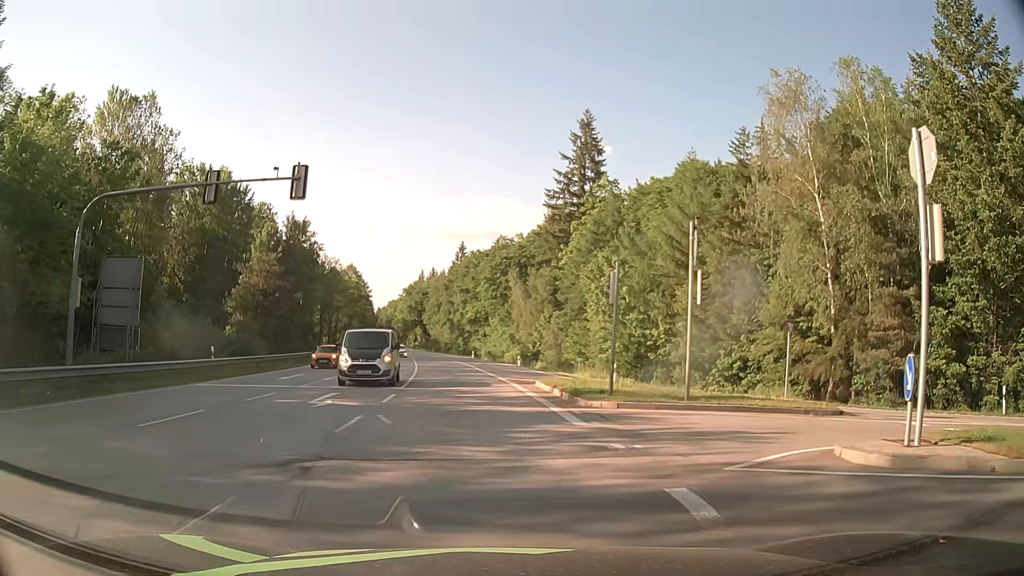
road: secondary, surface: asphalt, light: Day
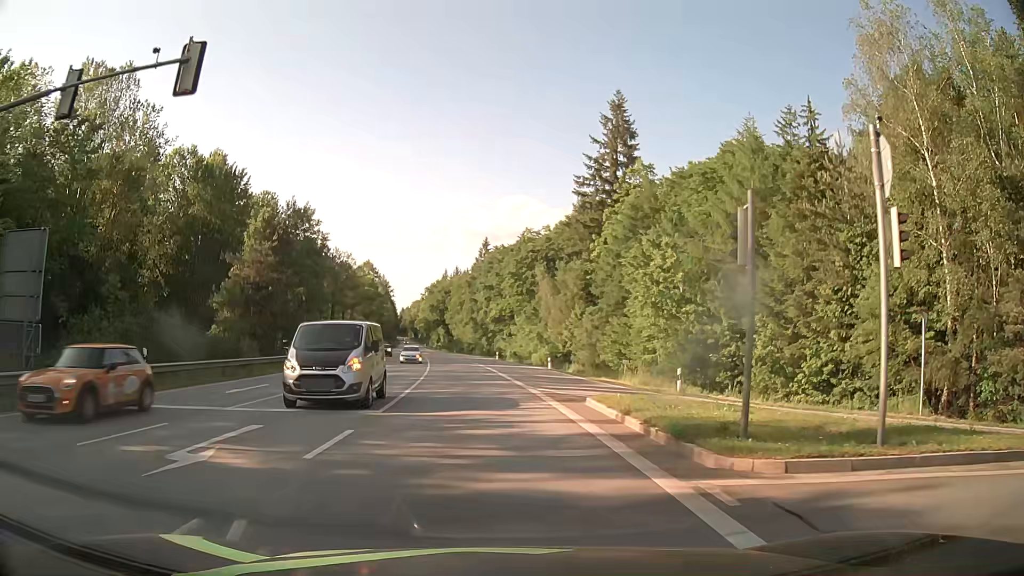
(-0.1, +8.6) m; -1°
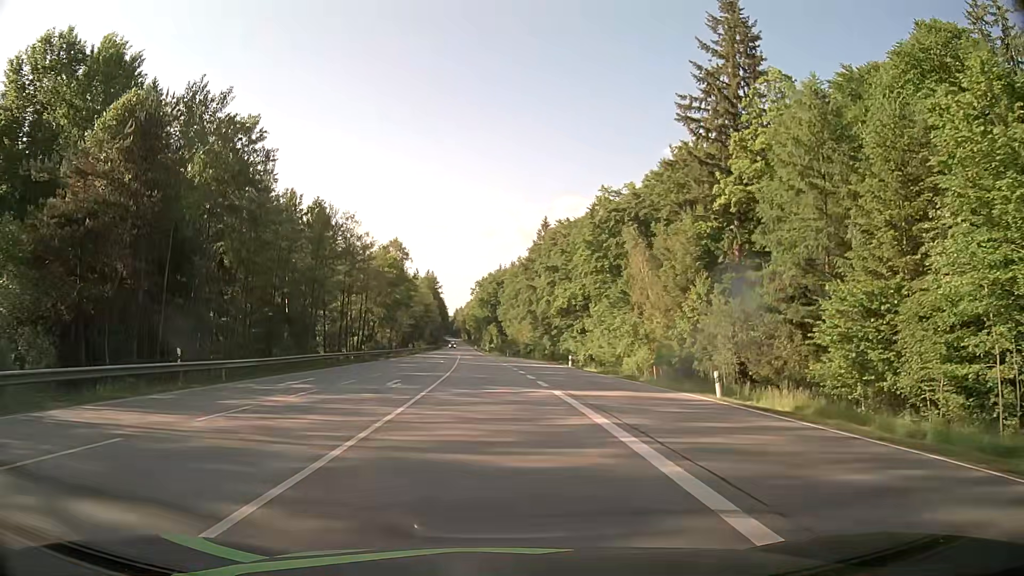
(-2.0, +32.4) m; -6°
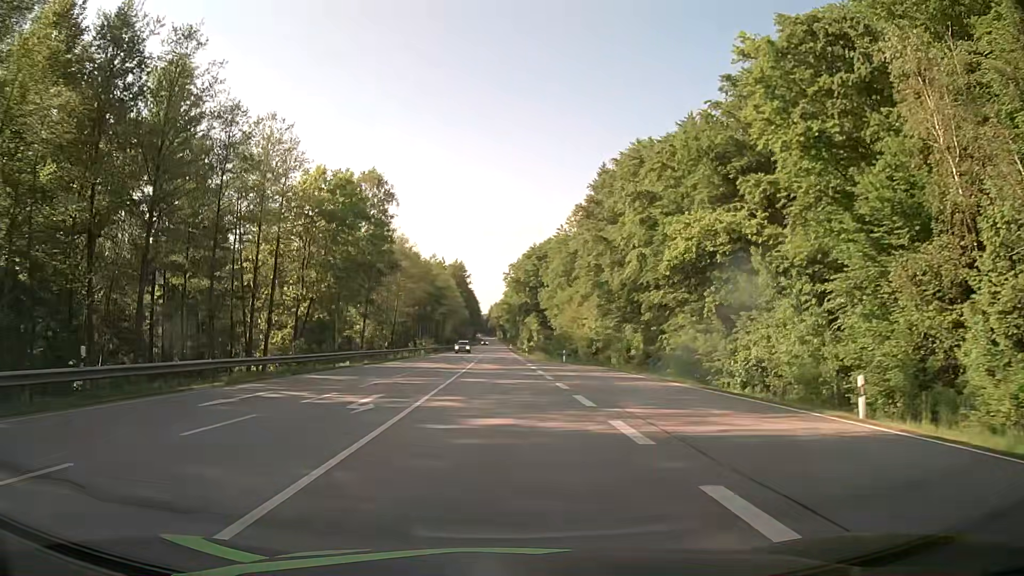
(-1.2, +45.1) m; -3°
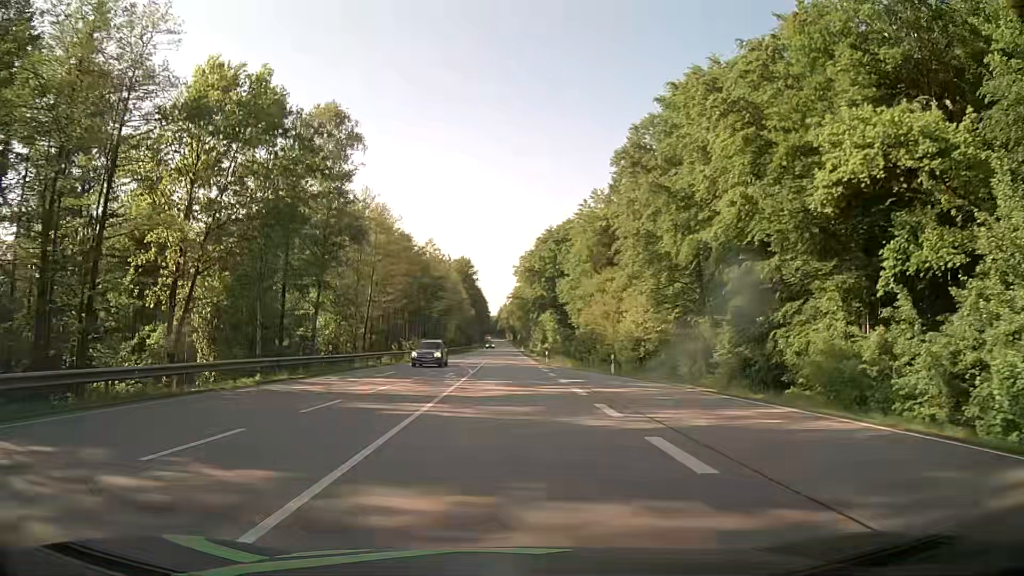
(-0.3, +20.4) m; -1°
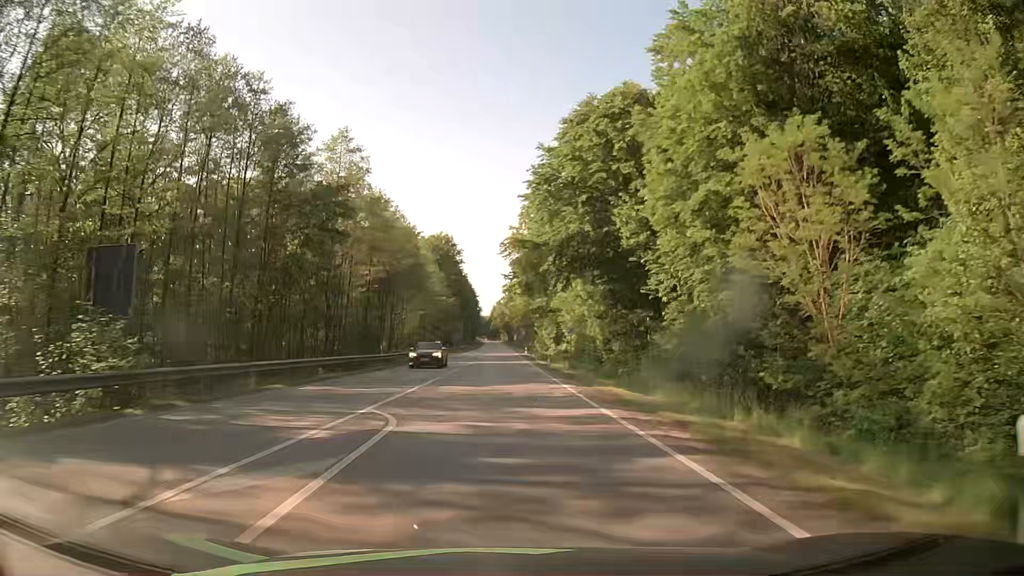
(0.0, +54.2) m; +1°
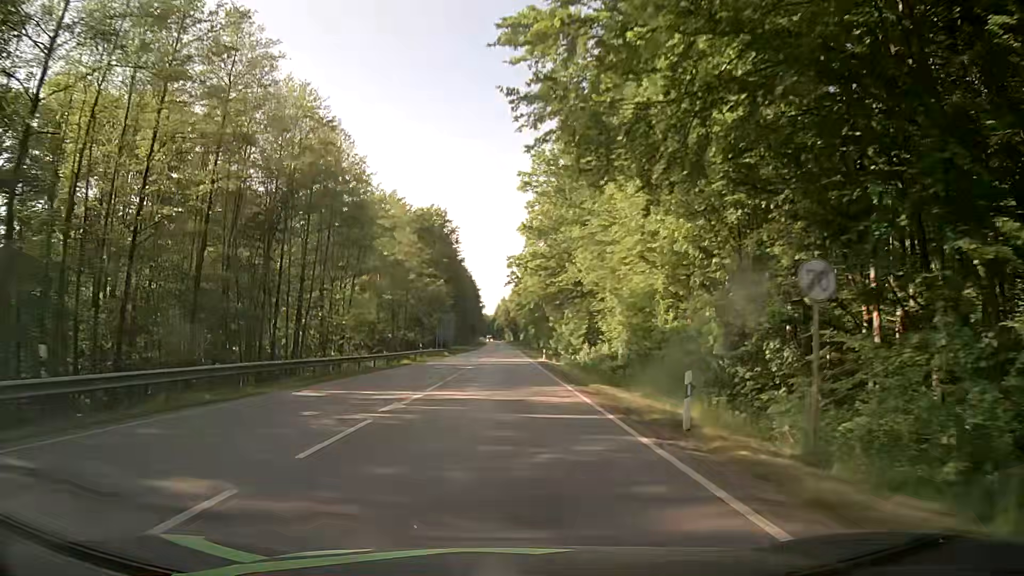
(-0.1, +34.3) m; -1°
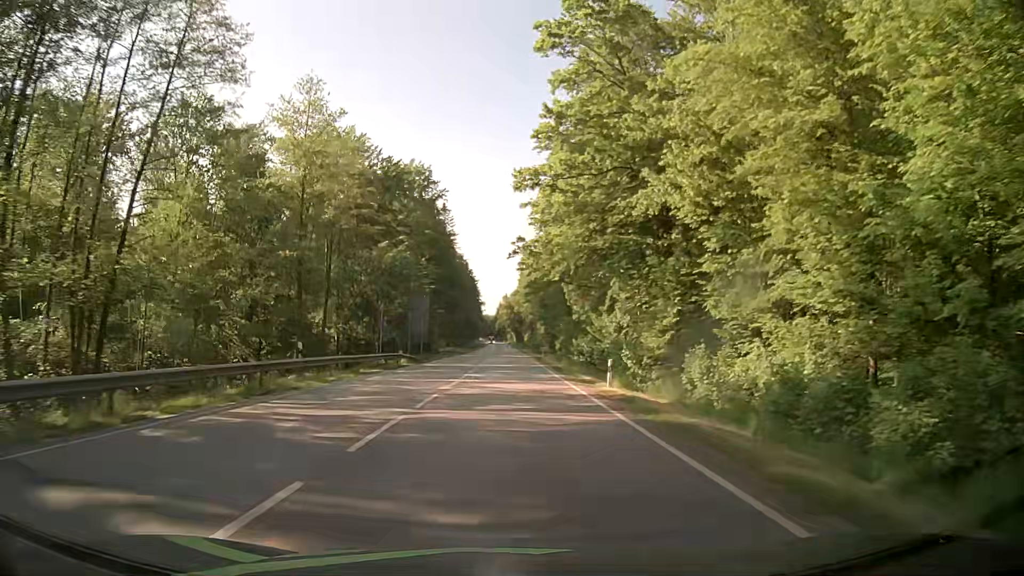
(0.0, +35.5) m; 0°
